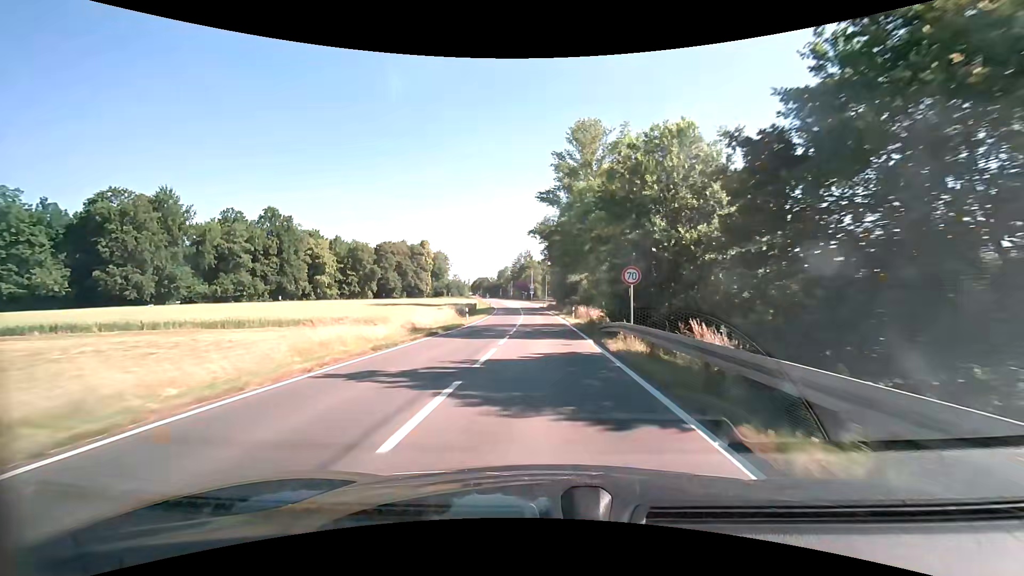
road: secondary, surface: asphalt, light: Day
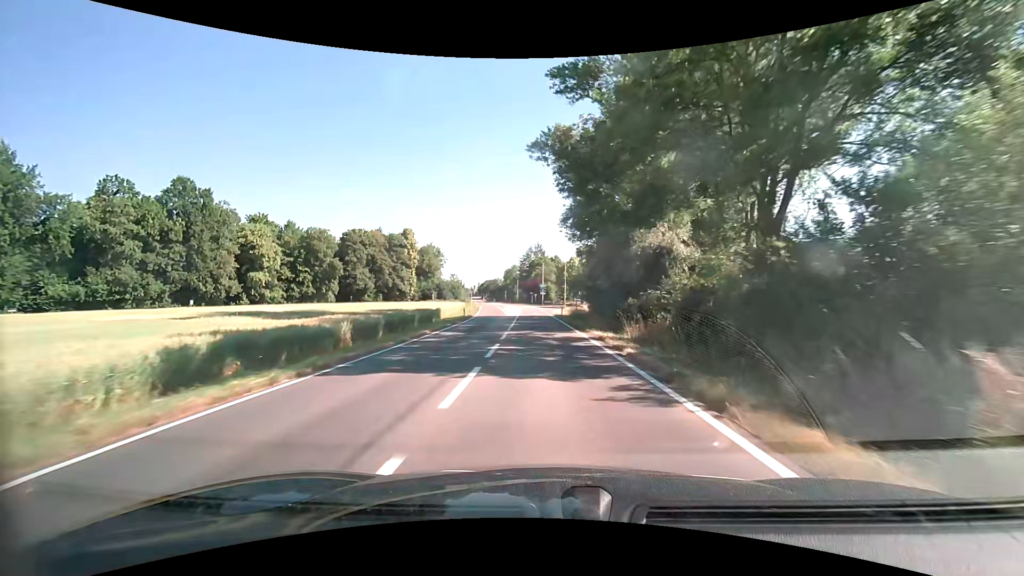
(-0.5, +40.2) m; -2°
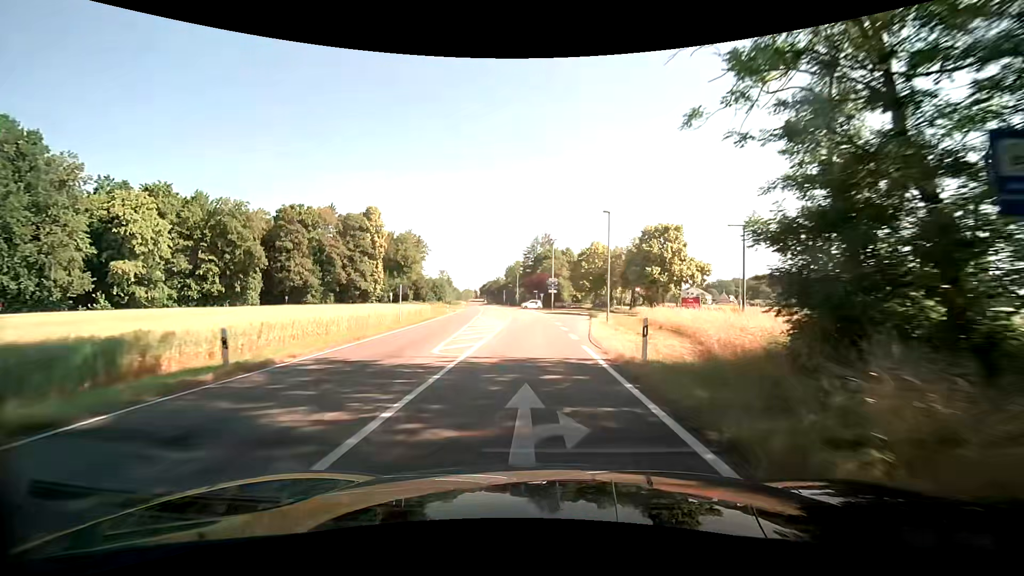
(-0.4, +37.3) m; -1°
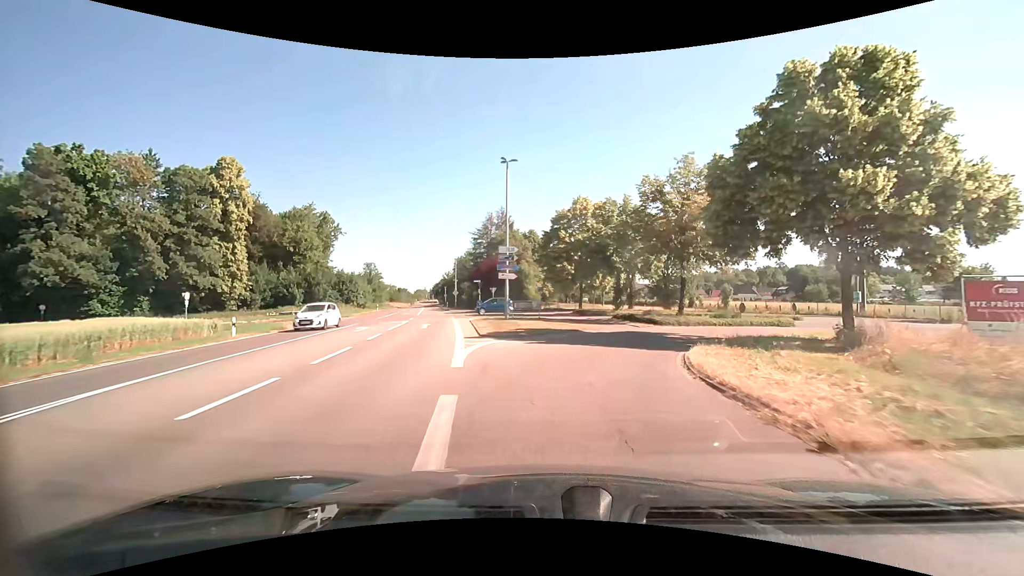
(+1.1, +38.0) m; +5°
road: unclassified
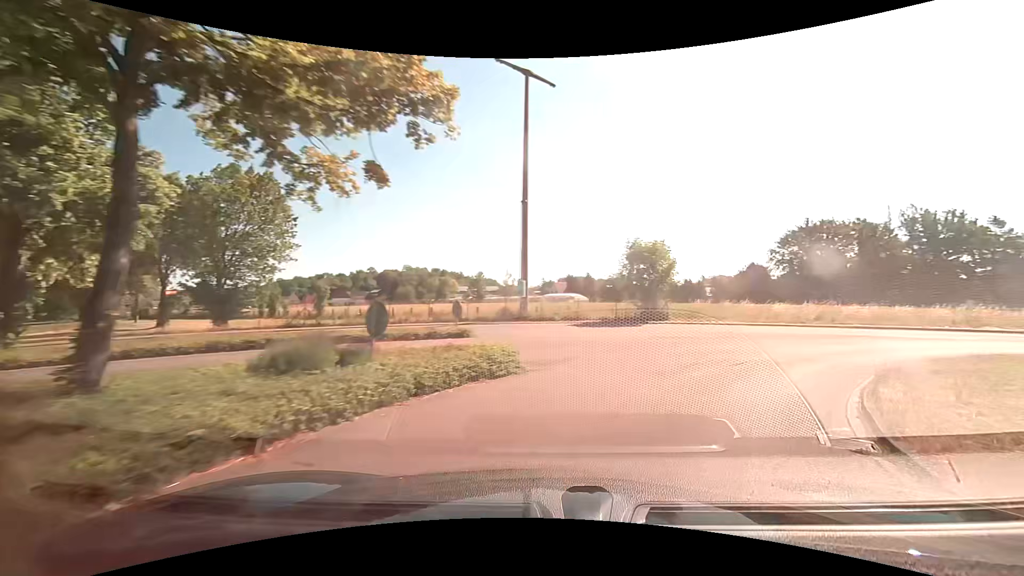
(+6.9, +24.0) m; +43°
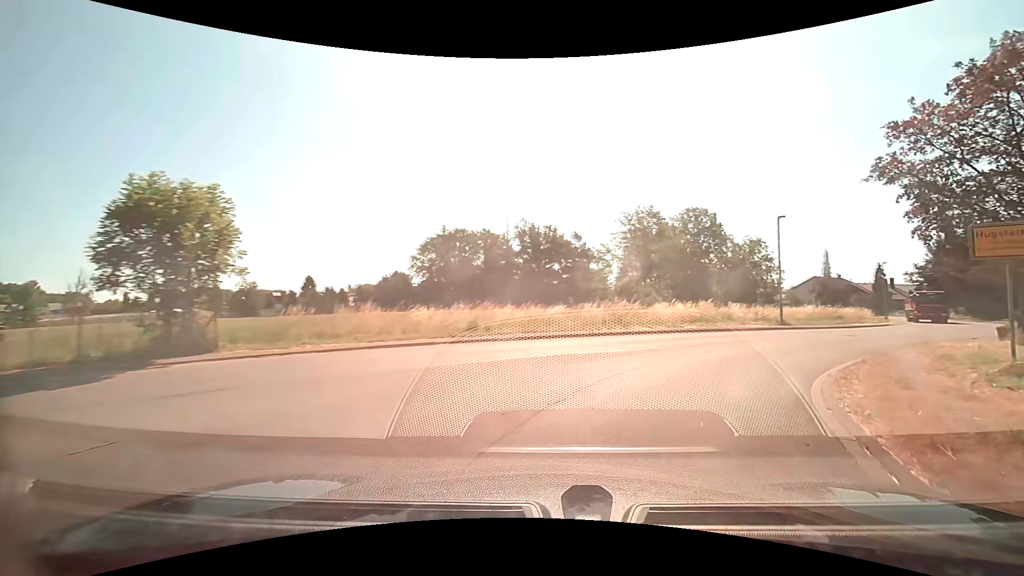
(+4.6, +12.9) m; +39°
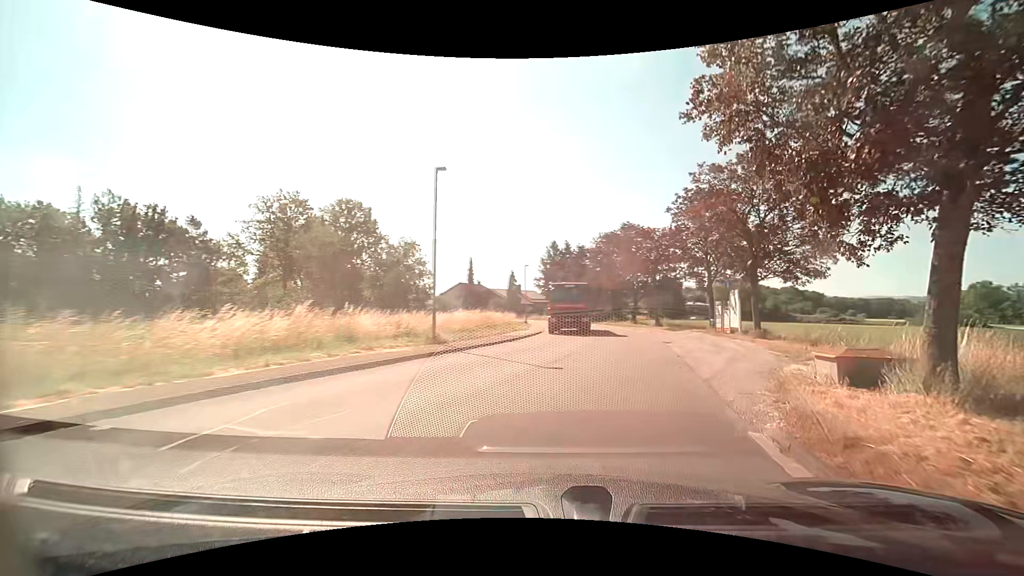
(+5.1, +14.0) m; +38°
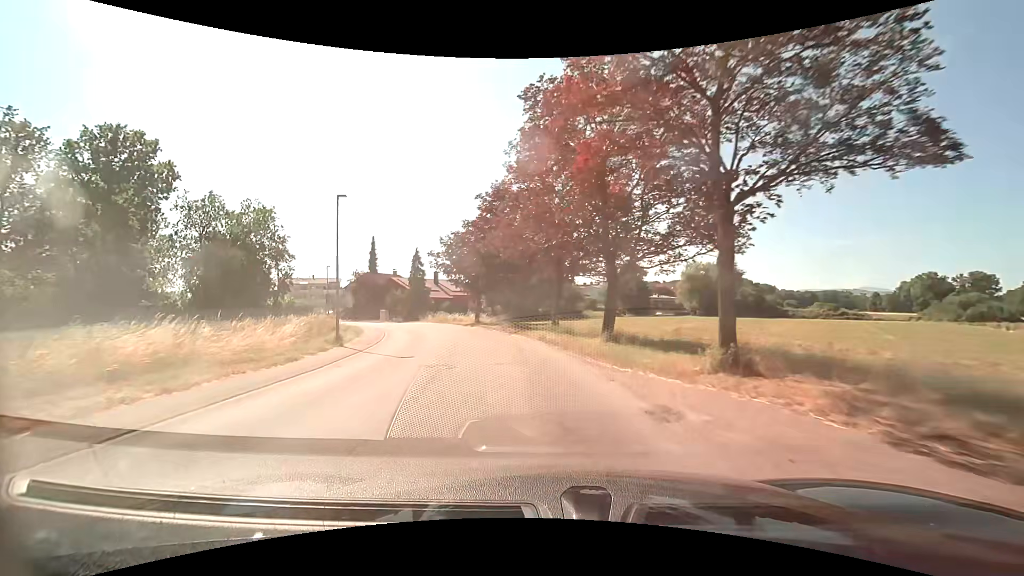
(+4.9, +32.3) m; +6°
(0, +10) (-2, +20) (-4, +30) (-7, +39) (-12, +48) (-17, +56) (-23, +64) (-29, +72) (-36, +80) (-42, +88) m
